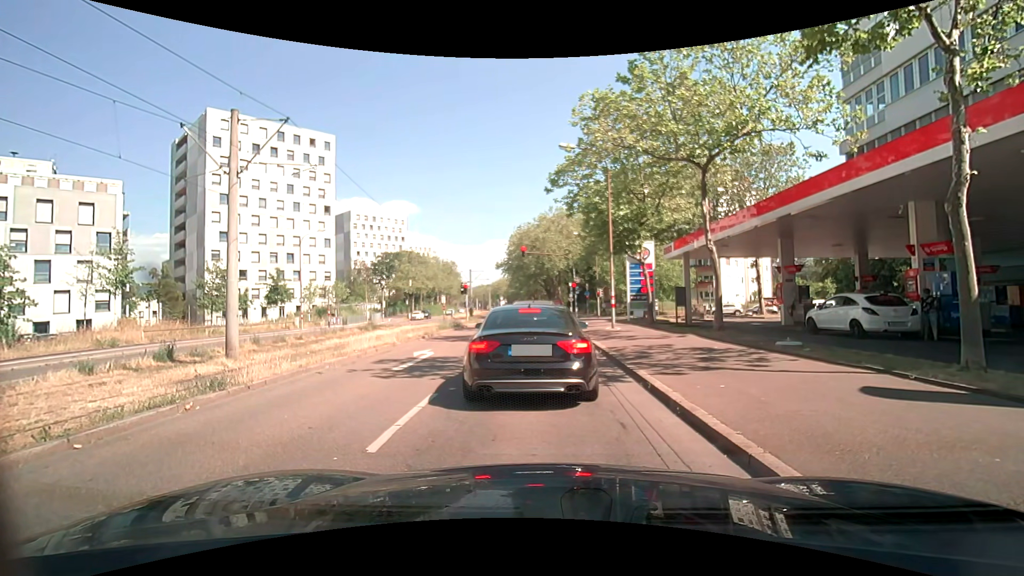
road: tertiary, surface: asphalt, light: Day
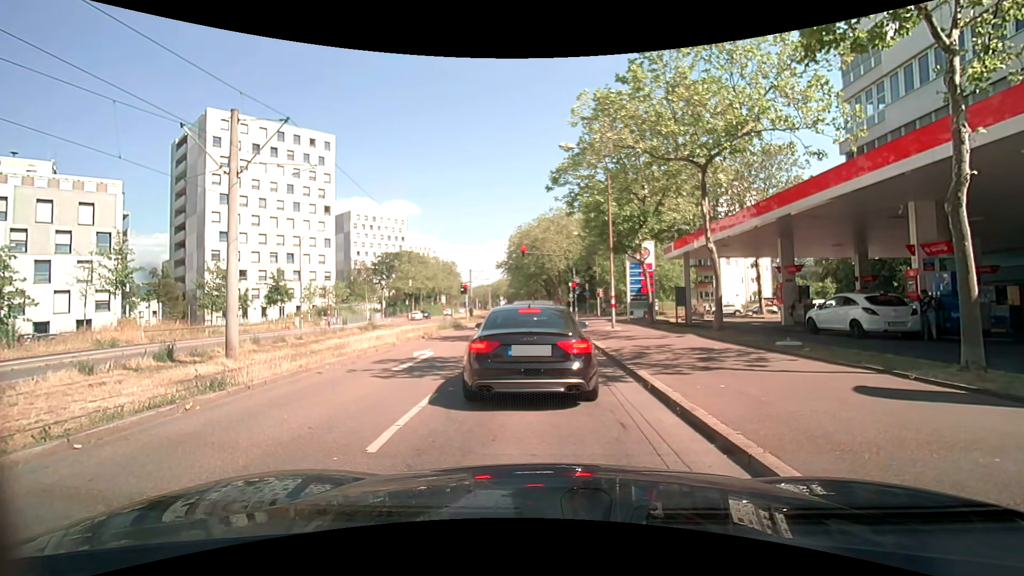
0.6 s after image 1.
(0.0, 0.0) m; 0°
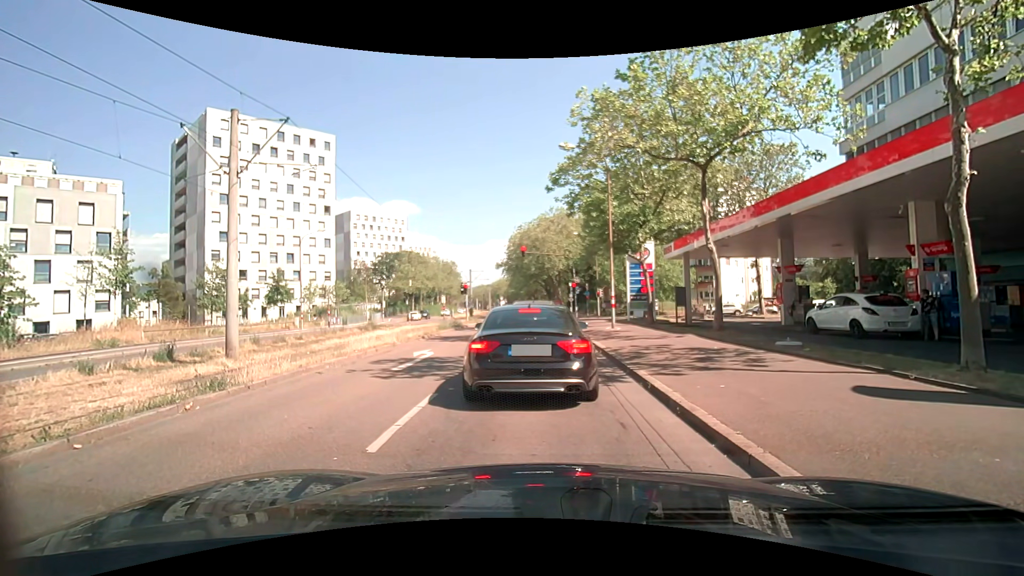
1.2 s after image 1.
(0.0, 0.0) m; 0°
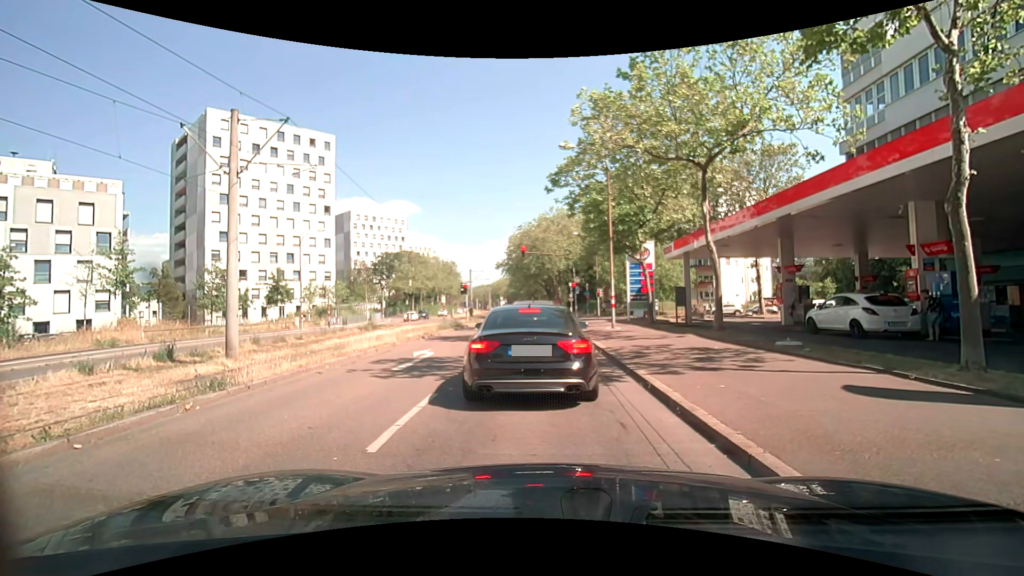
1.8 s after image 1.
(0.0, 0.0) m; 0°
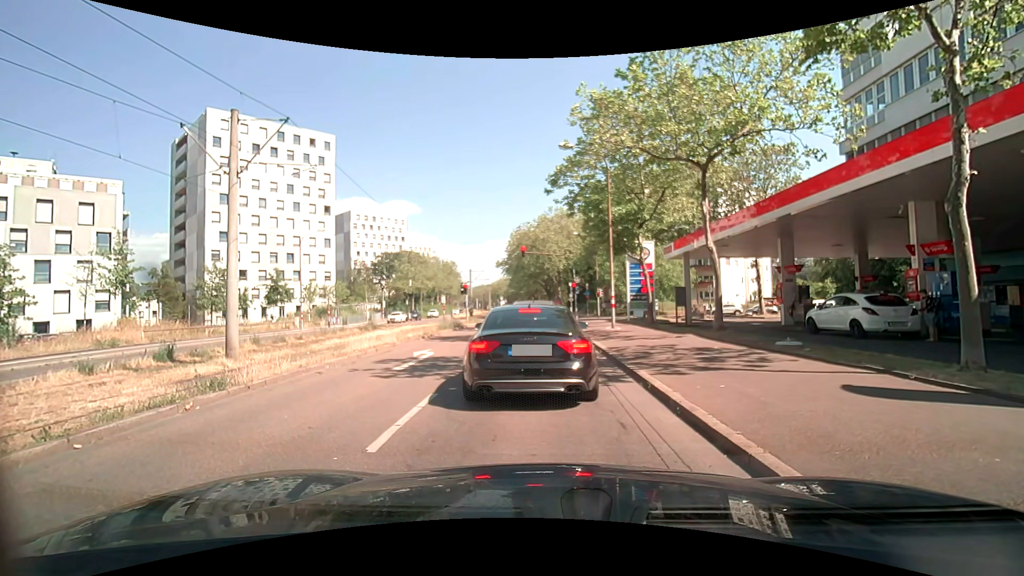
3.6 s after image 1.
(0.0, 0.0) m; 0°
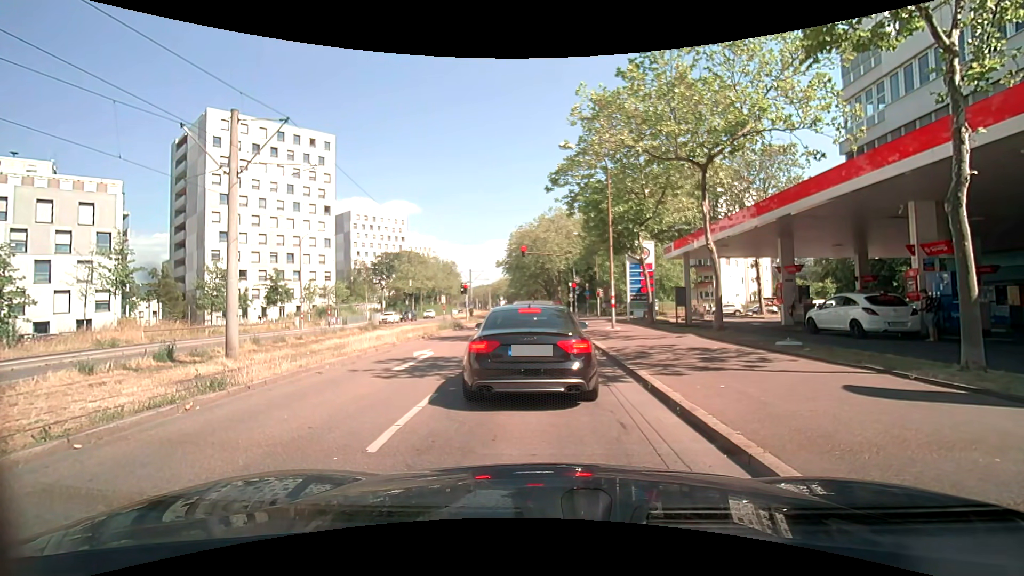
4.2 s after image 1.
(0.0, 0.0) m; 0°
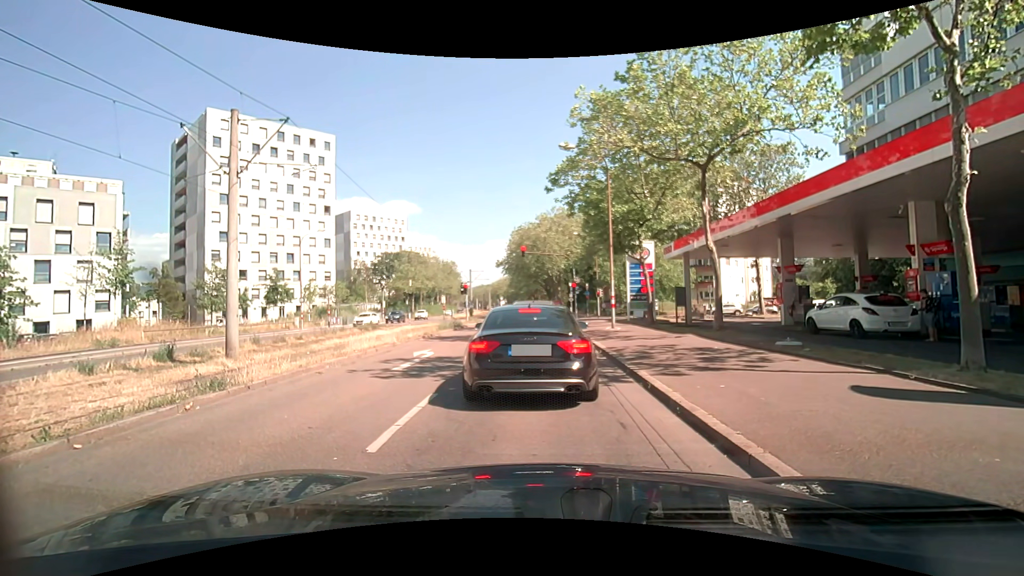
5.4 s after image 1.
(0.0, 0.0) m; 0°
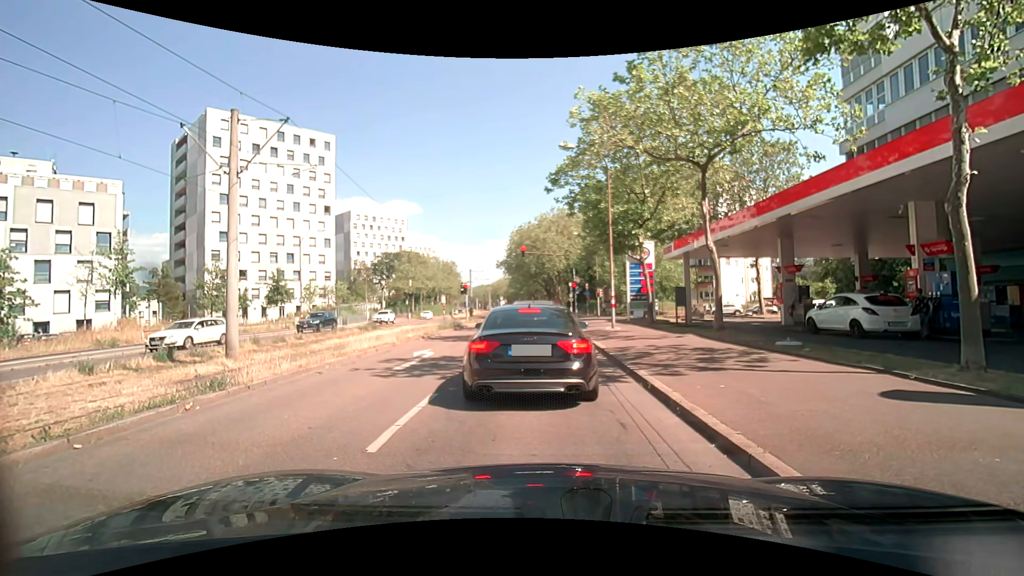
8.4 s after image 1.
(0.0, 0.0) m; 0°
